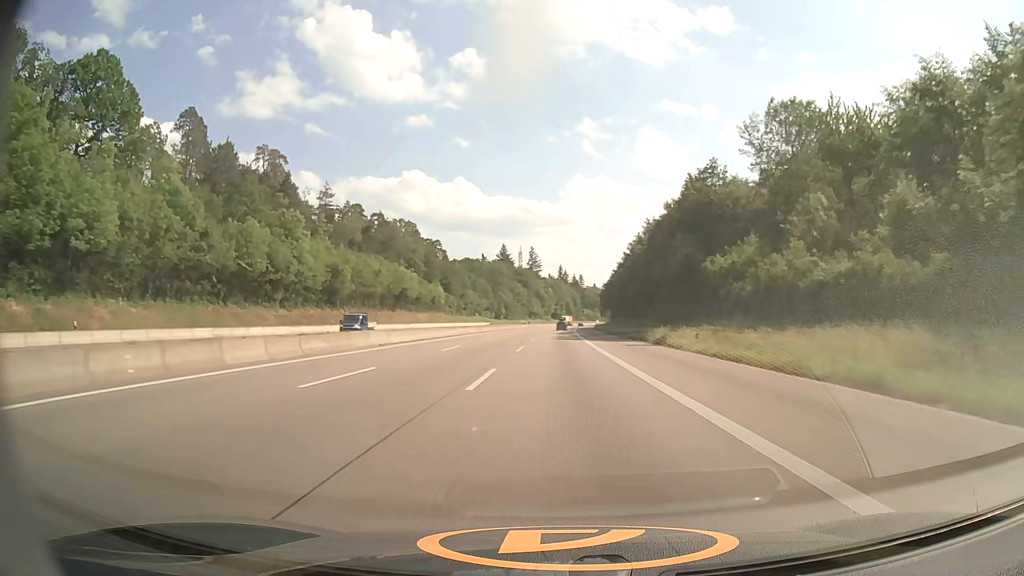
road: motorway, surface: asphalt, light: Day
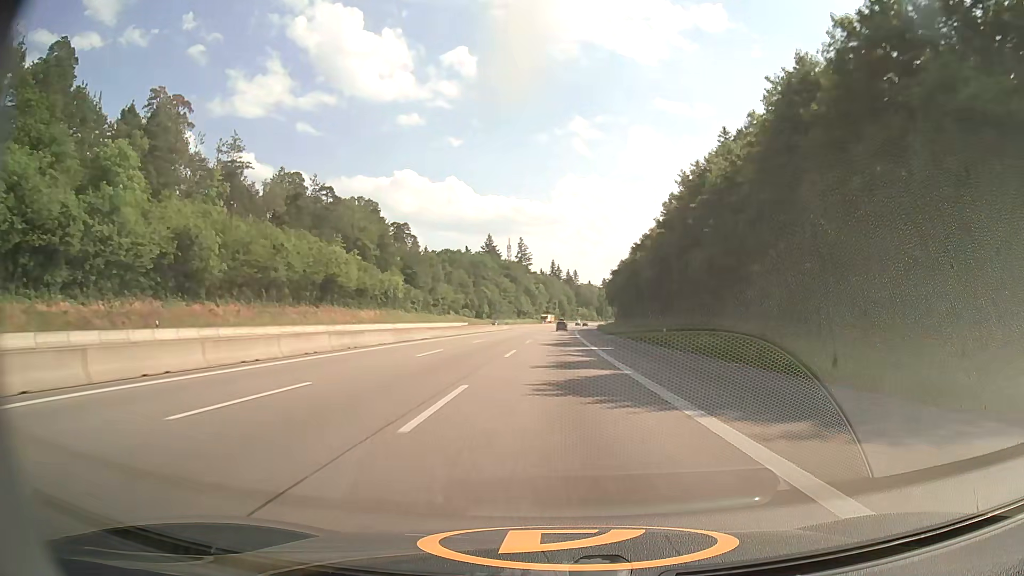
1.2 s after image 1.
(+0.3, +40.6) m; +1°
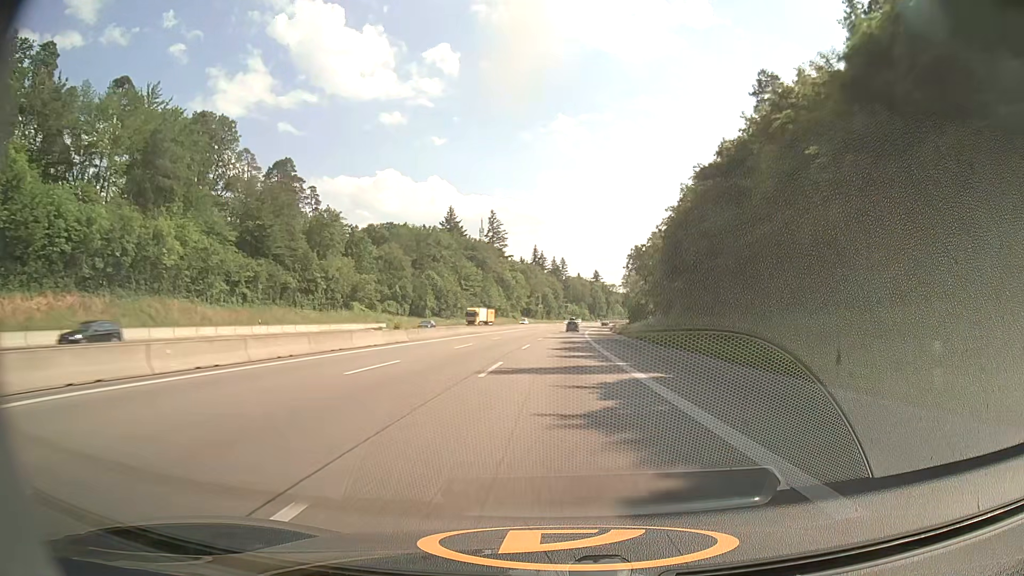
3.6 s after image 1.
(+0.9, +81.0) m; +1°
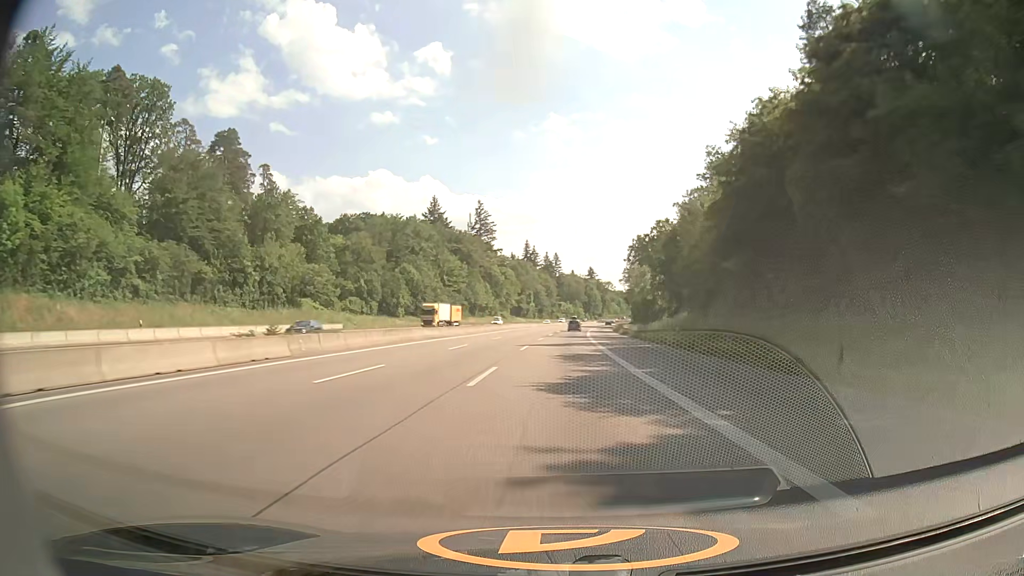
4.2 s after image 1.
(+0.1, +20.2) m; +1°
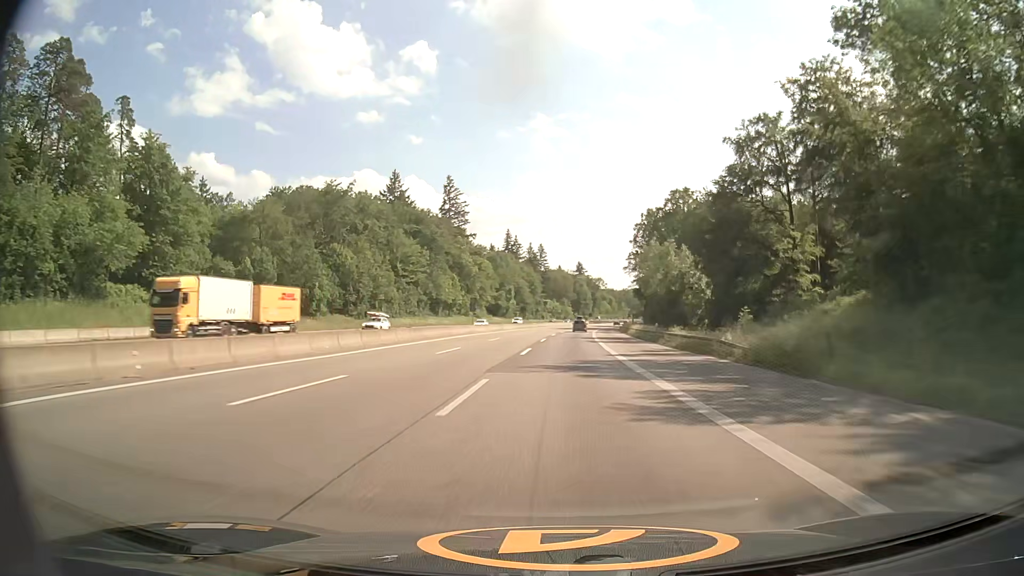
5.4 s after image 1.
(+0.4, +40.2) m; +1°
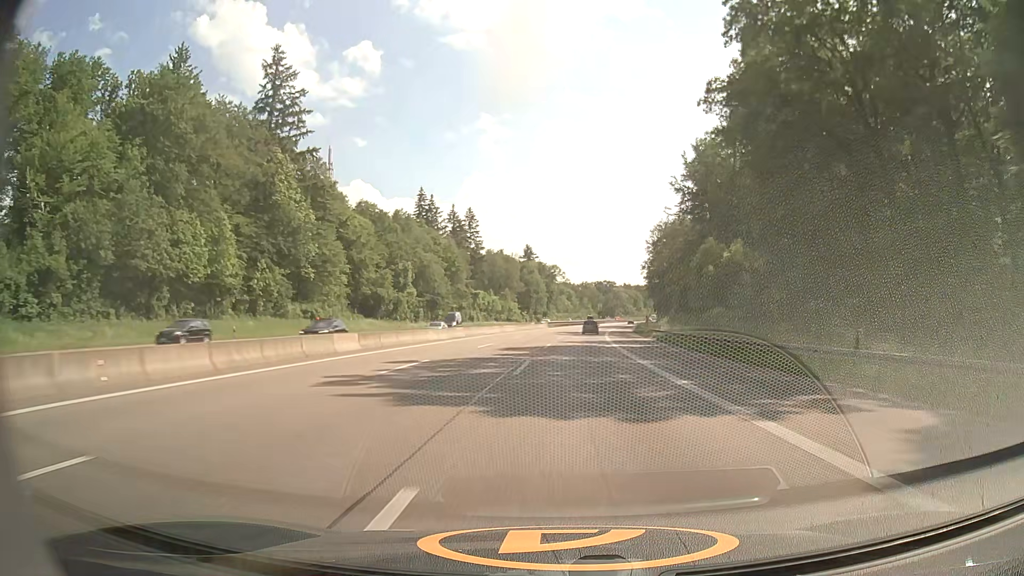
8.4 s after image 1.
(+3.6, +99.4) m; +4°
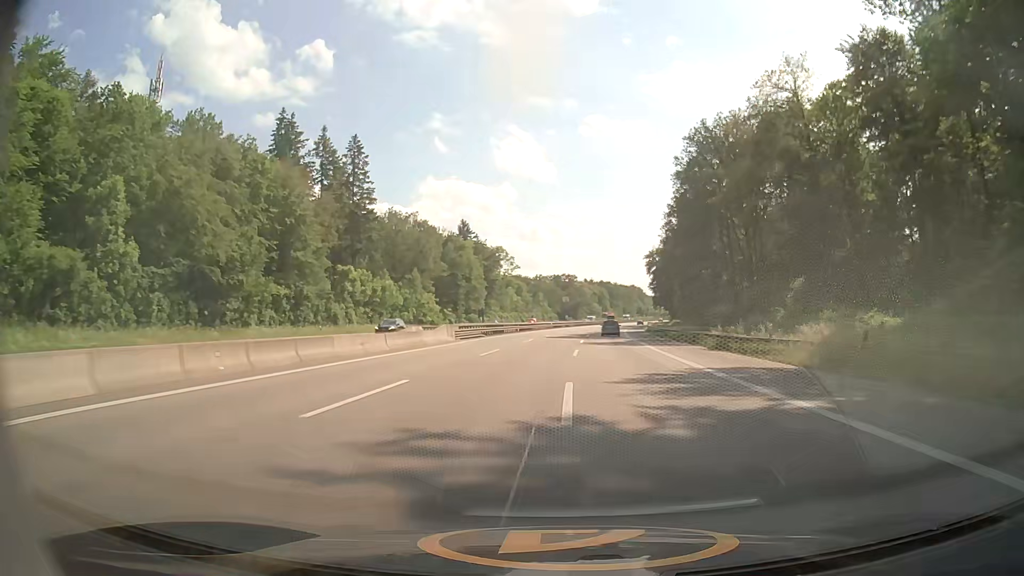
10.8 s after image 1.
(+2.6, +79.8) m; +4°
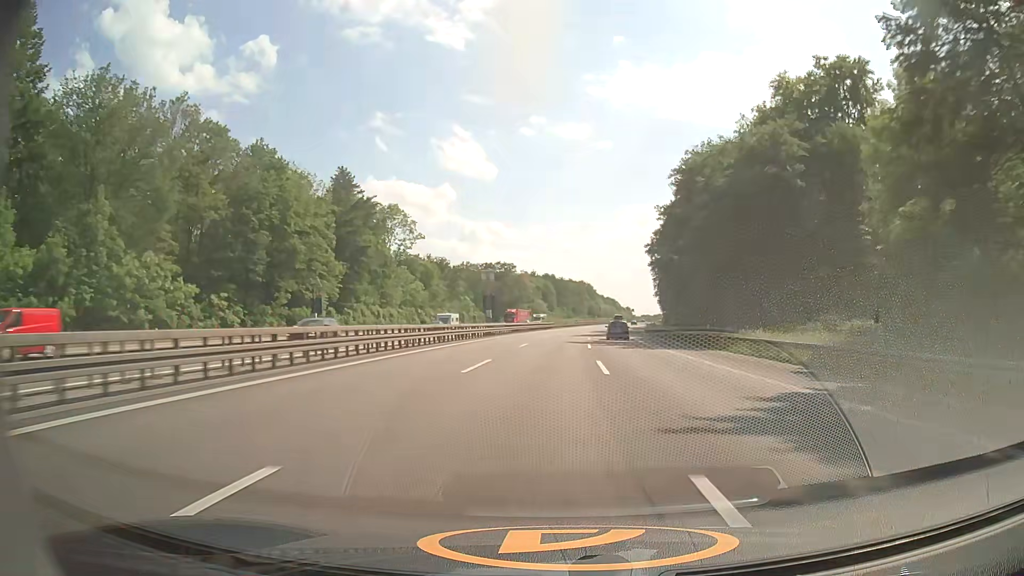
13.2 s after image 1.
(+3.5, +80.0) m; +5°
(0, +10) (0, +20) (0, +30) (+1, +40) (+1, +50) (+2, +60) (+2, +70) (+3, +80) (+4, +90) (+5, +100) m
